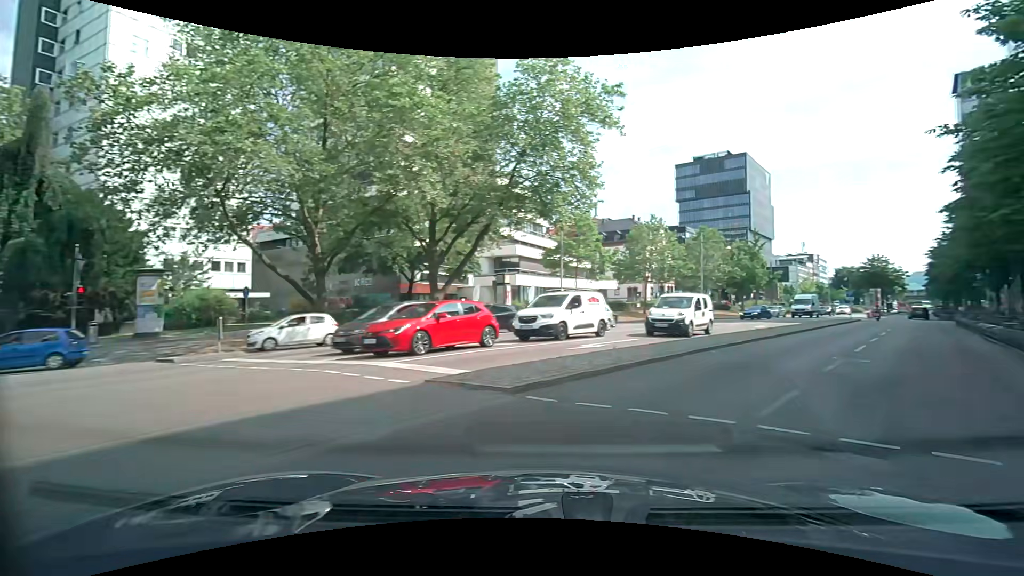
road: primary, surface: asphalt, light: Day
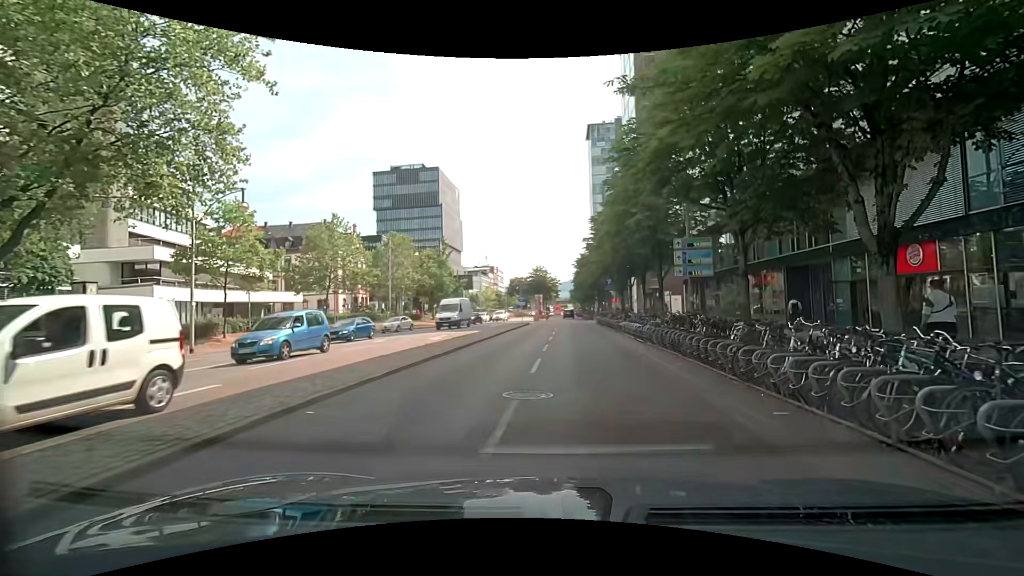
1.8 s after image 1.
(+2.6, +6.8) m; +34°
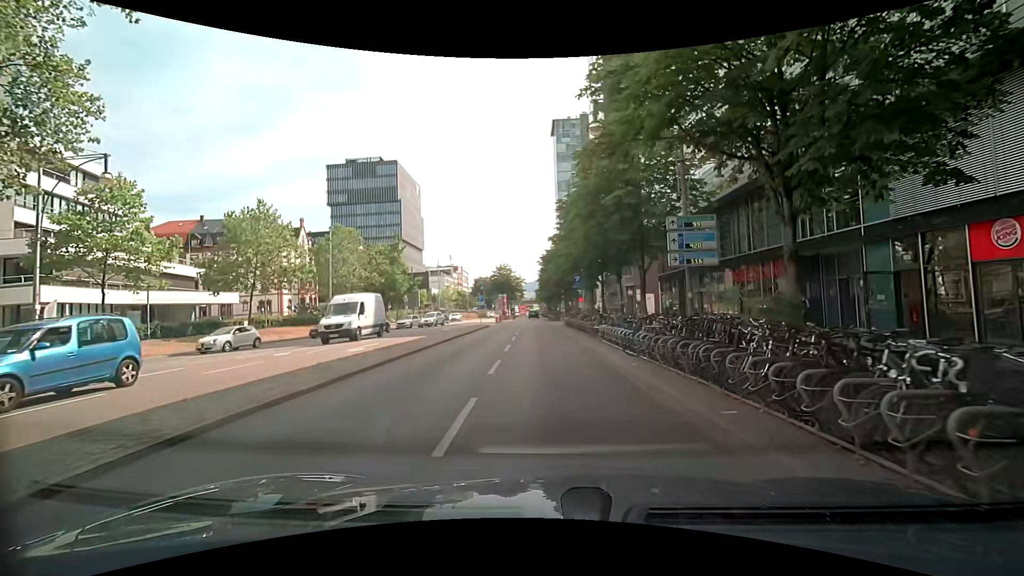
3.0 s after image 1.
(+0.3, +6.0) m; +4°
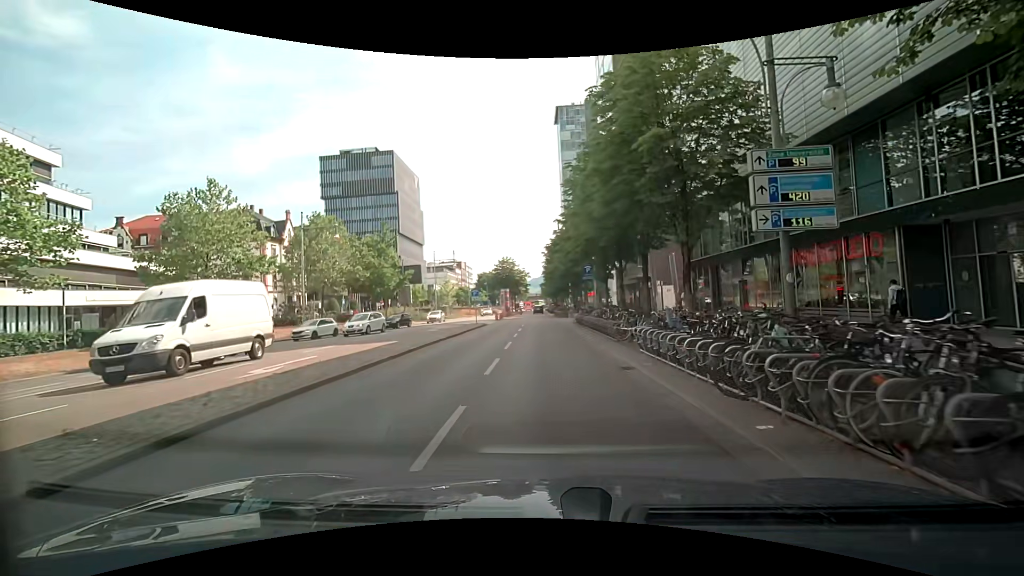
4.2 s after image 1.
(0.0, +6.9) m; -1°
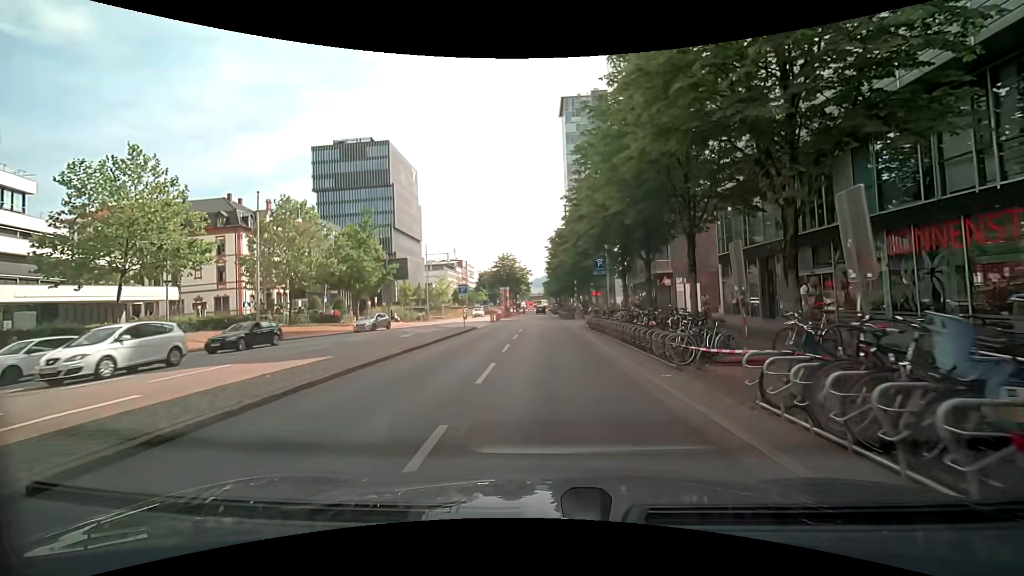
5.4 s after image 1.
(-0.1, +7.3) m; 0°
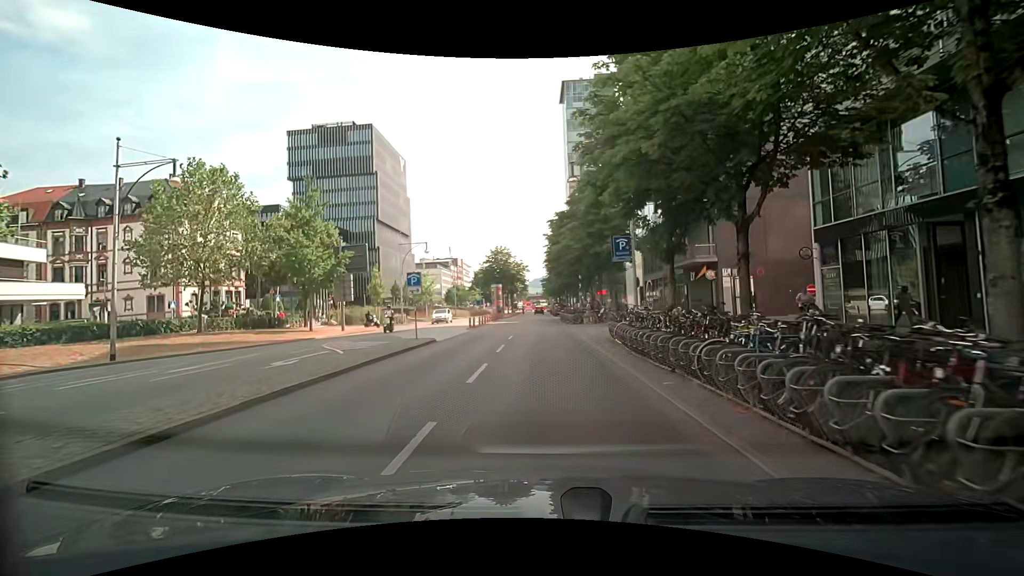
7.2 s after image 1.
(-0.1, +11.9) m; -1°
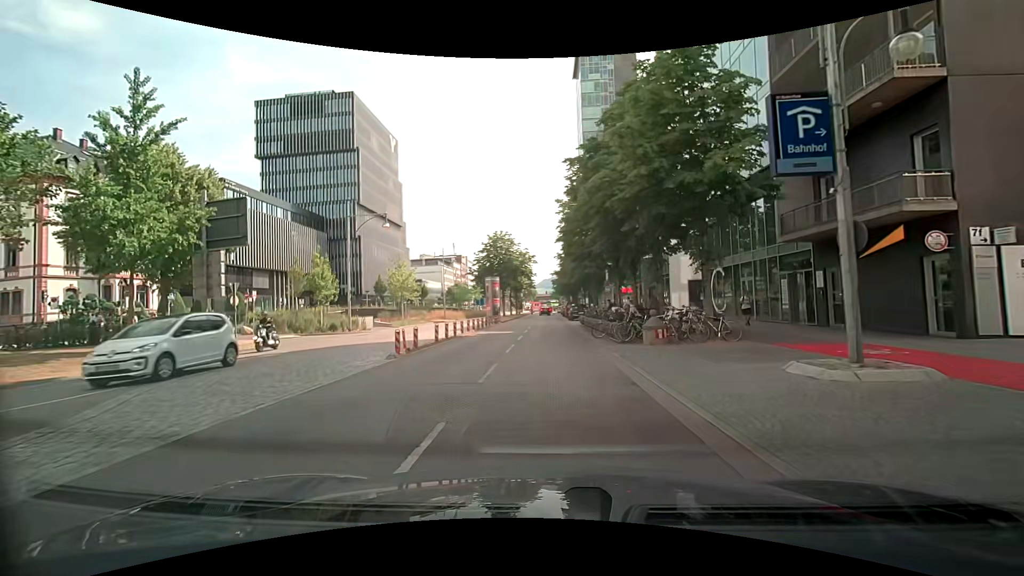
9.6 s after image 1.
(-0.2, +18.2) m; 0°
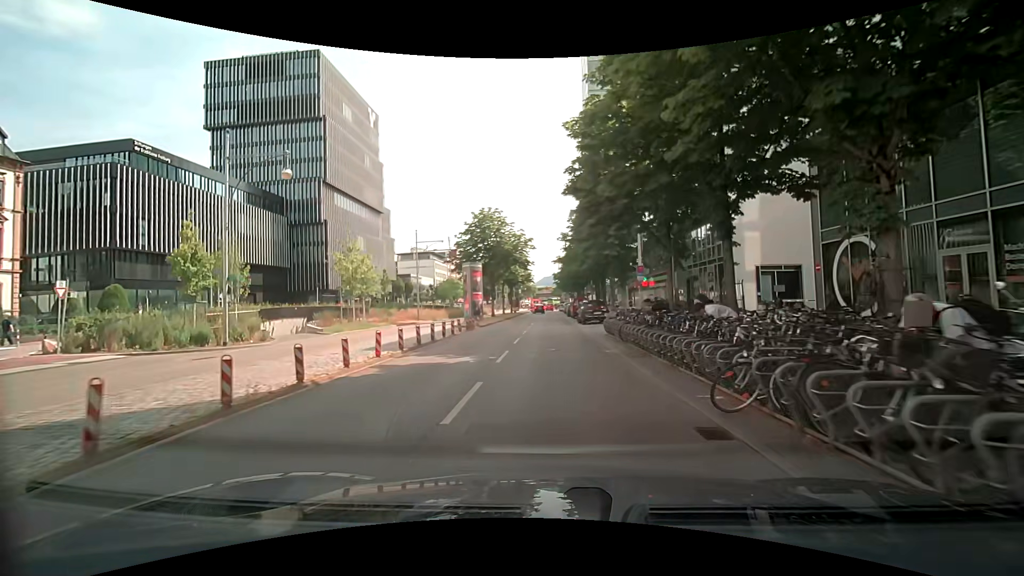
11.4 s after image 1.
(-0.1, +15.3) m; 0°
(0, +10) (0, +20) (0, +30) (0, +40) (0, +50) (0, +60) (0, +70) (0, +80) (0, +90) (0, +100) m
